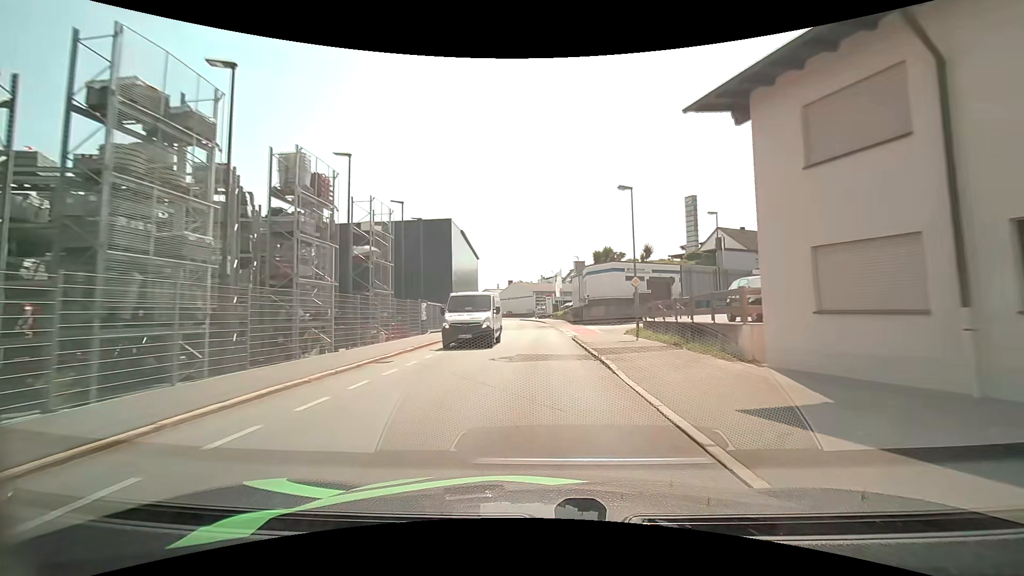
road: residential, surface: asphalt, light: Day
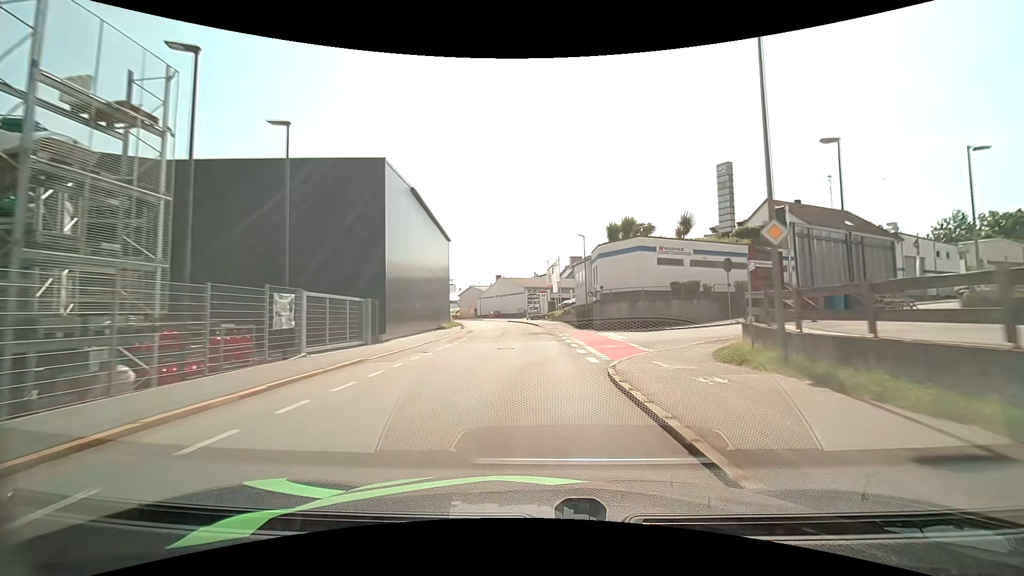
(+0.2, +16.4) m; +1°
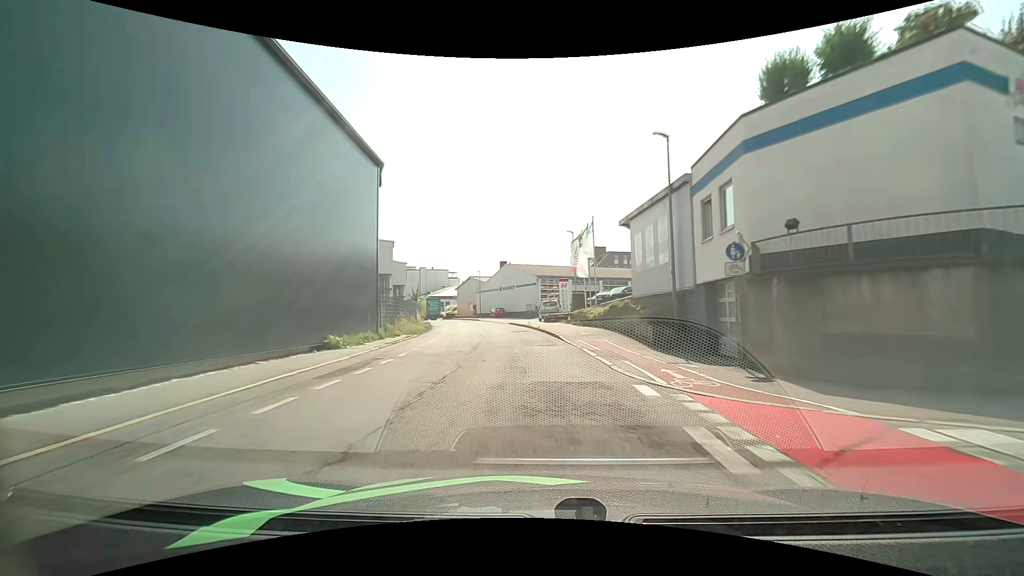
(-0.3, +24.9) m; -2°
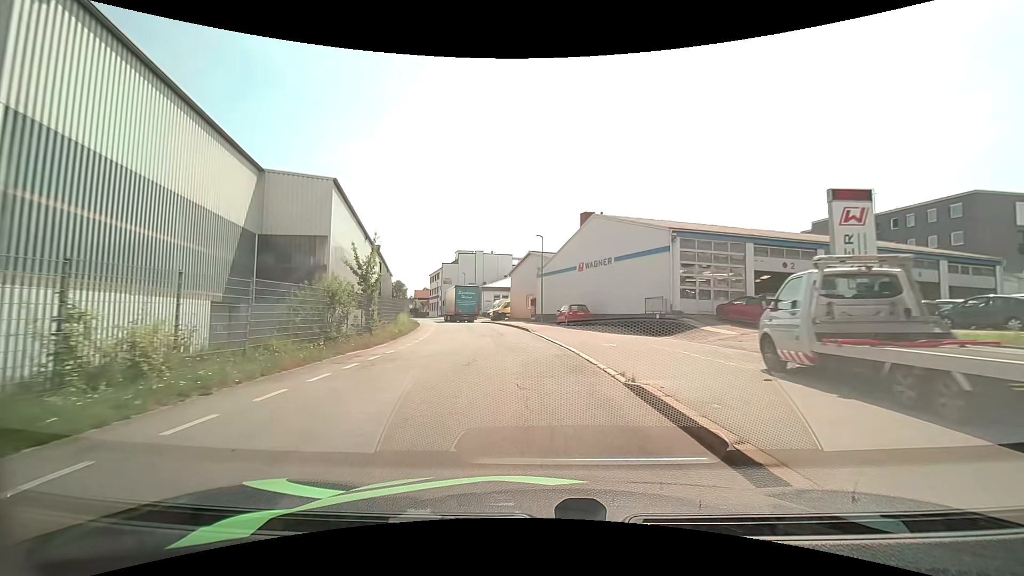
(-2.6, +37.4) m; -9°
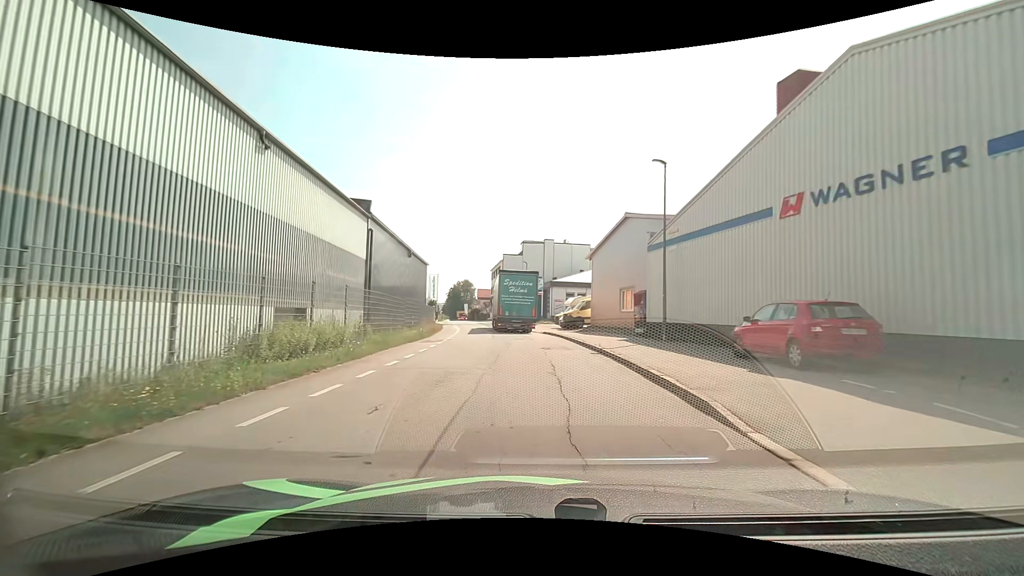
(-1.5, +22.1) m; -9°
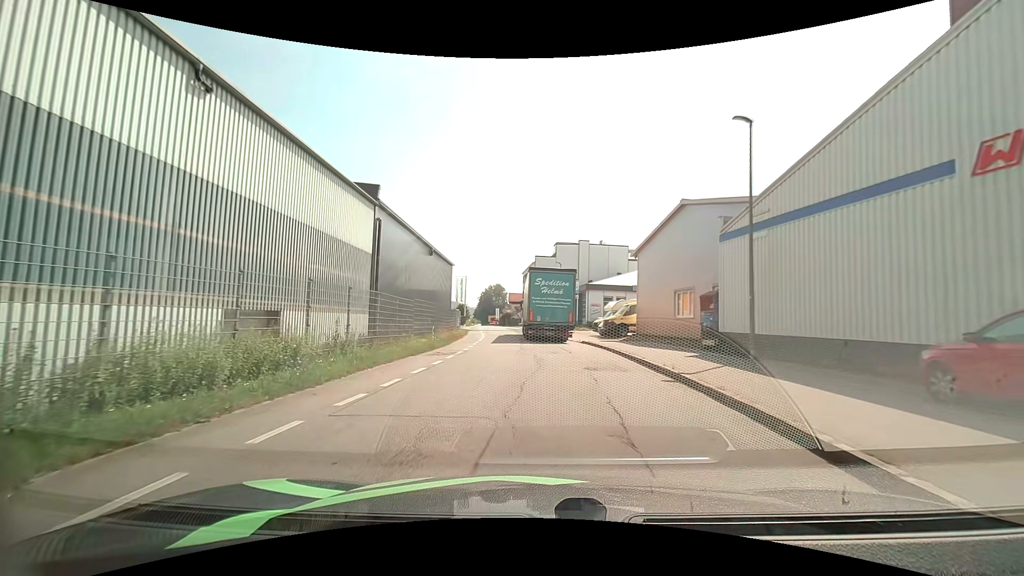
(-0.1, +5.0) m; -4°
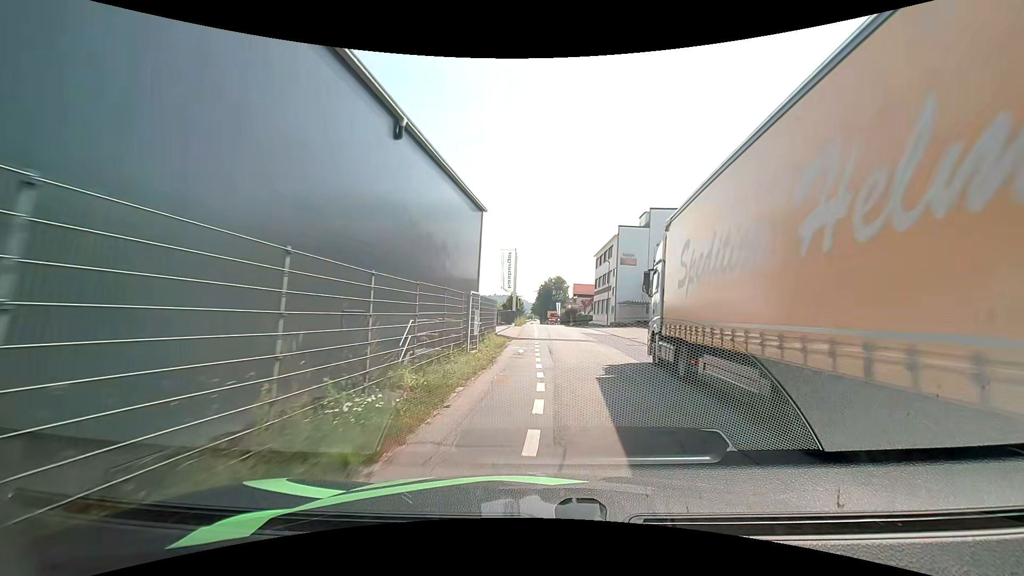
(-2.1, +27.2) m; -4°
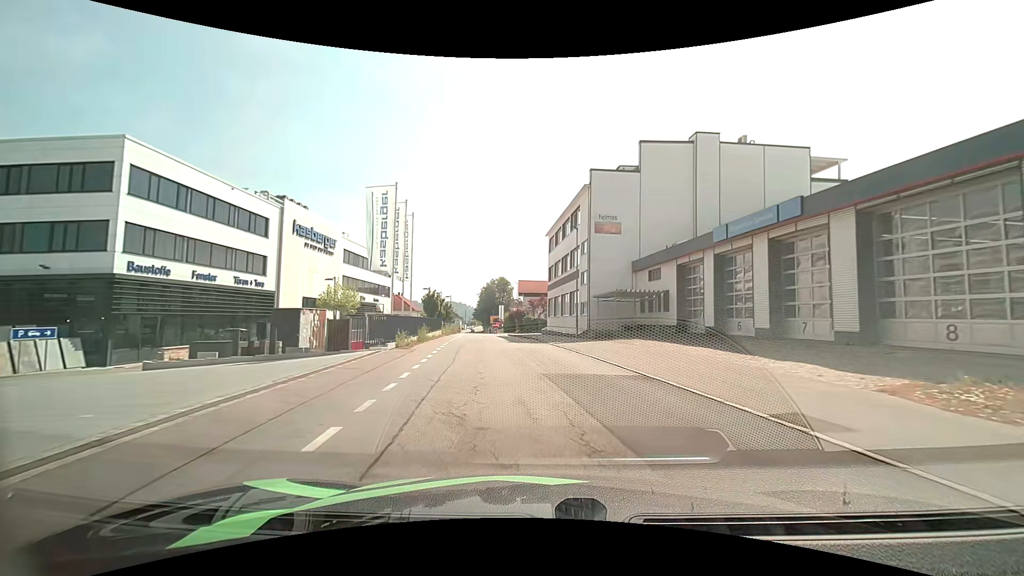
(+0.6, +26.2) m; +4°
(0, +10) (0, +20) (-1, +30) (-2, +40) (-4, +50) (-5, +60) (-7, +70) (-8, +80) (-9, +89) (-11, +99) m
